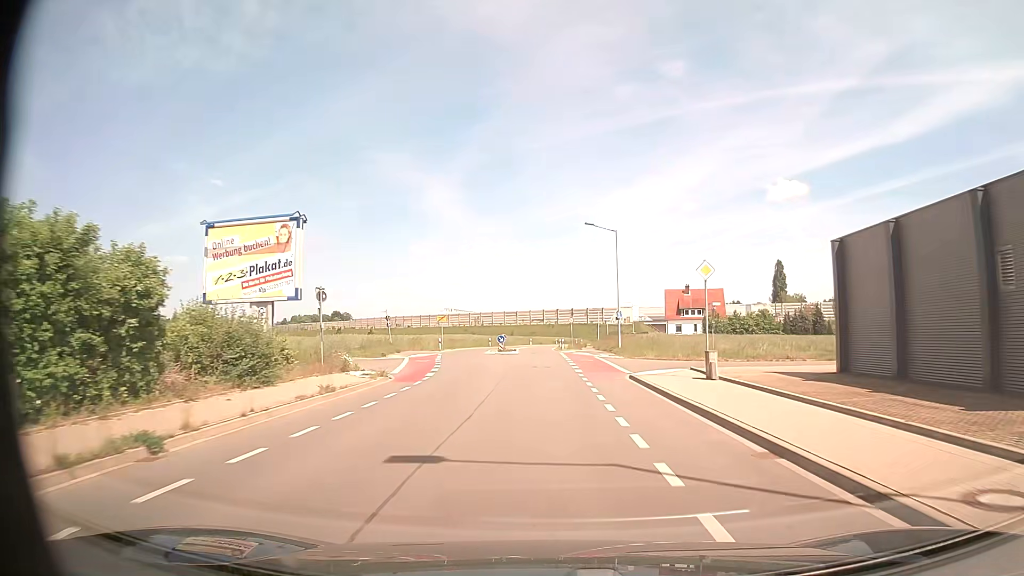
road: secondary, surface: asphalt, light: Day
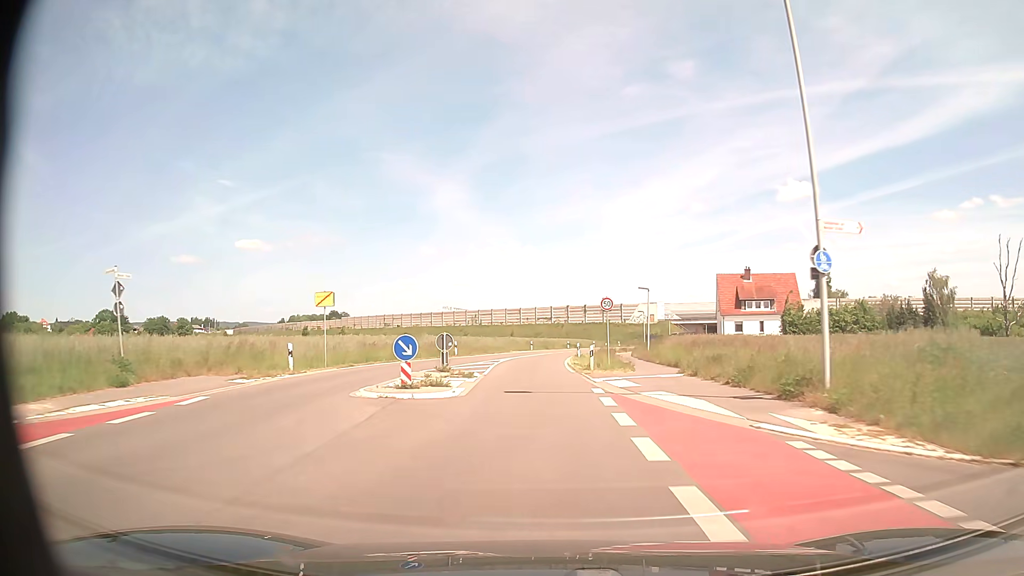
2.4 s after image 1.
(+0.2, +35.3) m; 0°
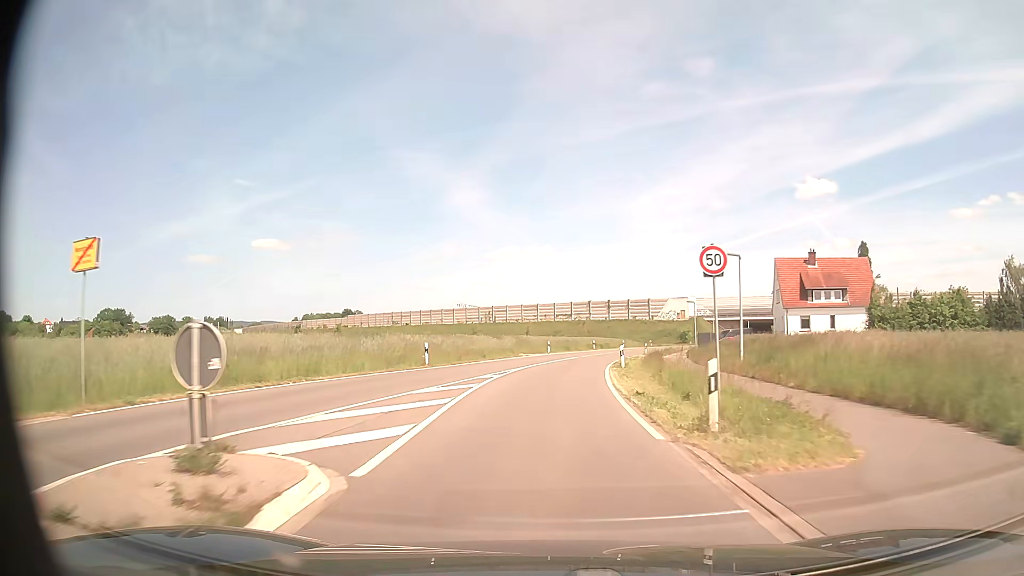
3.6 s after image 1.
(-0.2, +17.6) m; -1°
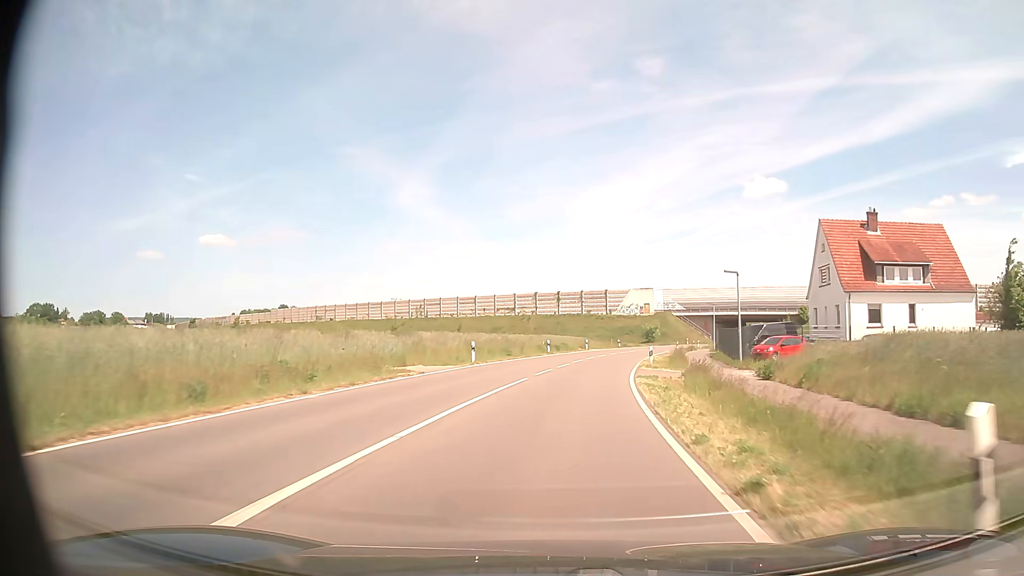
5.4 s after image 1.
(+0.7, +26.3) m; +4°
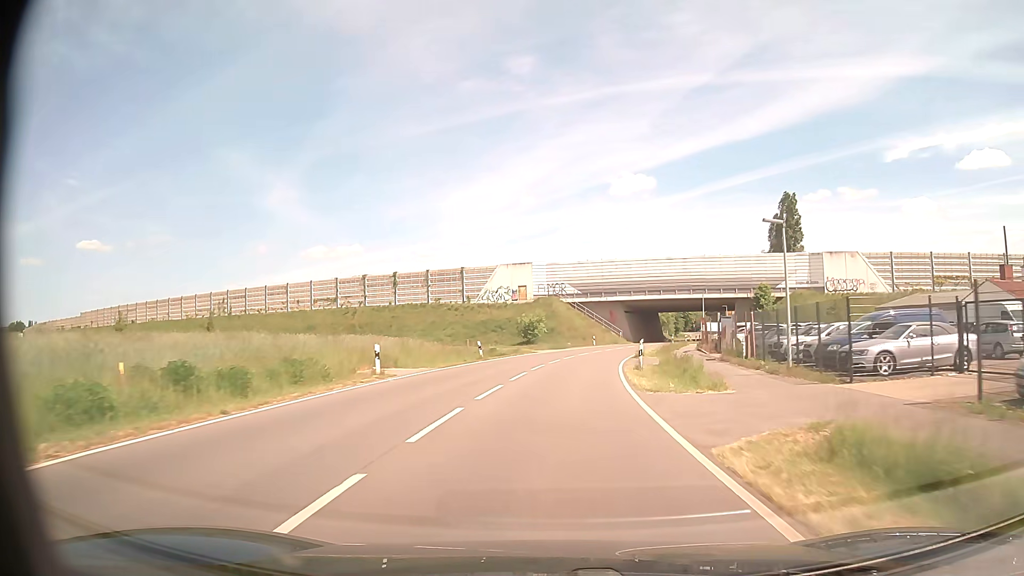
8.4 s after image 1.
(+4.7, +45.9) m; +12°
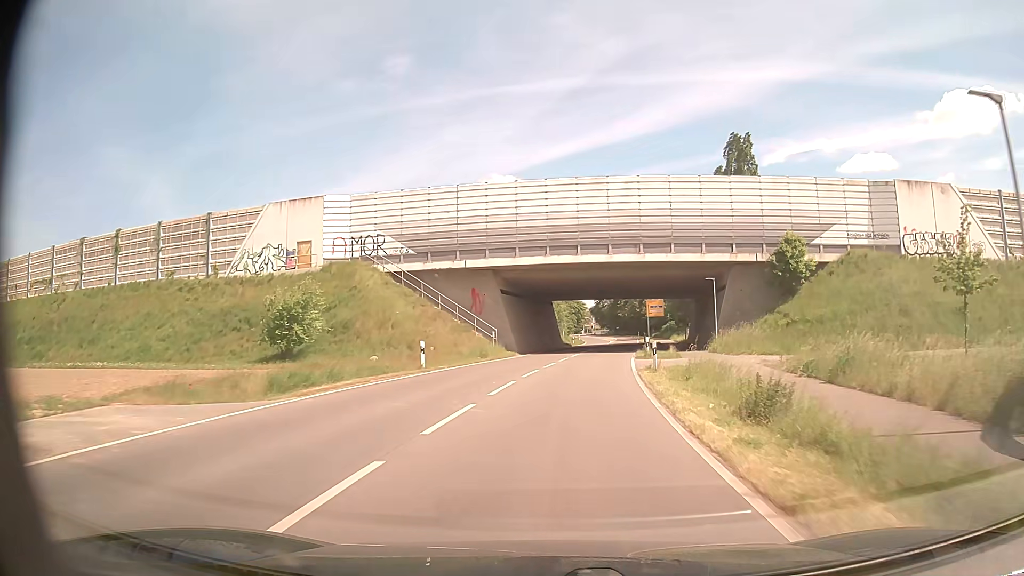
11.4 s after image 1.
(+4.1, +46.8) m; +11°
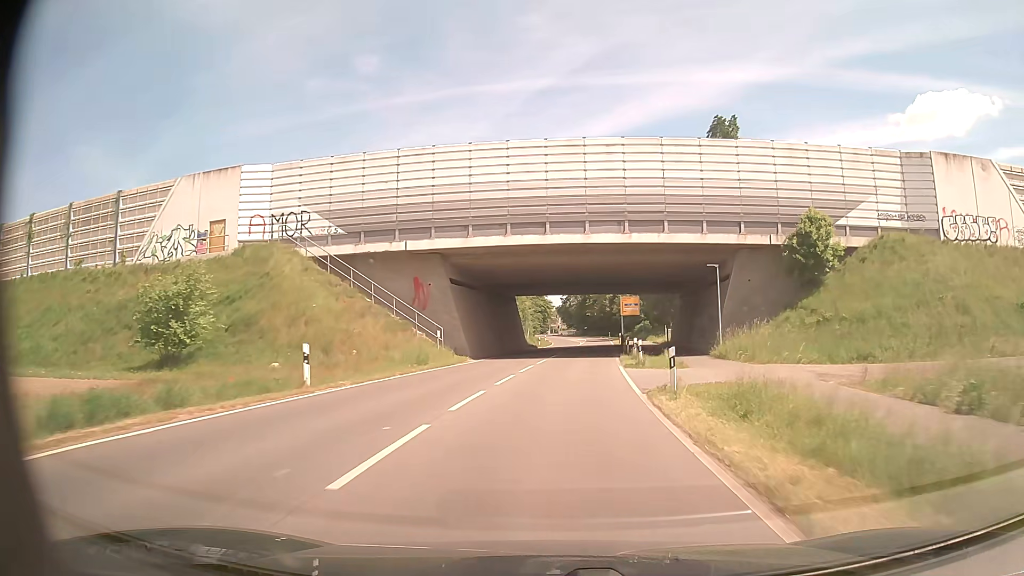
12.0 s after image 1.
(+0.2, +9.2) m; +3°
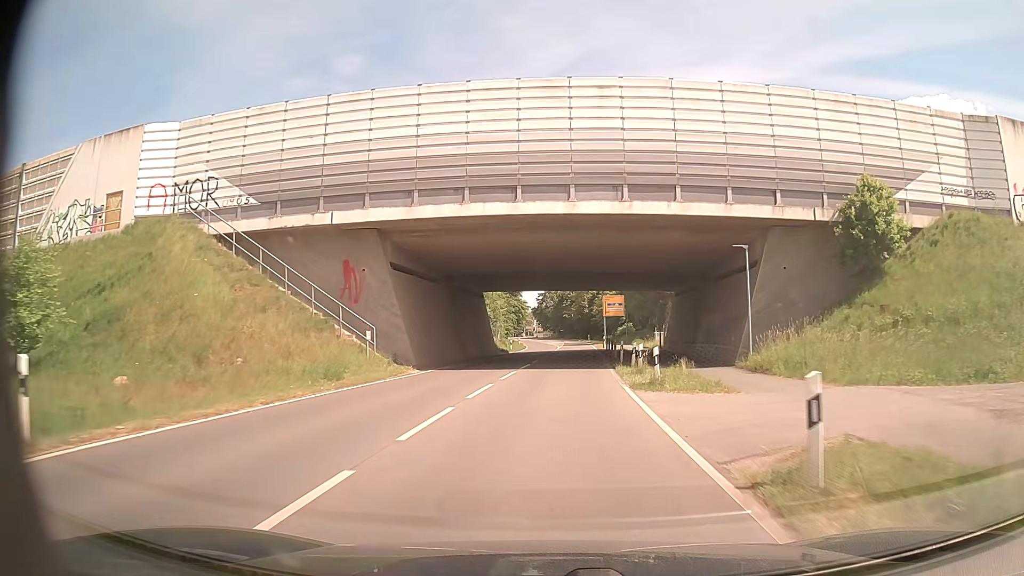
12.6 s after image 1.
(+0.2, +9.2) m; +2°
(0, +10) (0, +20) (+1, +30) (+1, +40) (+2, +50) (+2, +60) (+3, +70) (+3, +80) (+4, +90) (+4, +100) m
